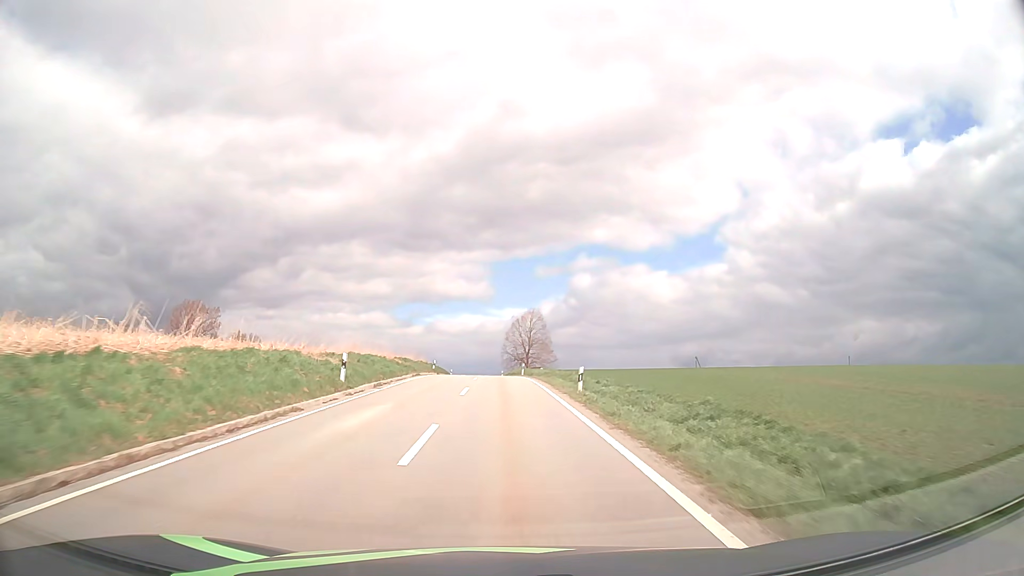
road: tertiary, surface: asphalt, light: Day
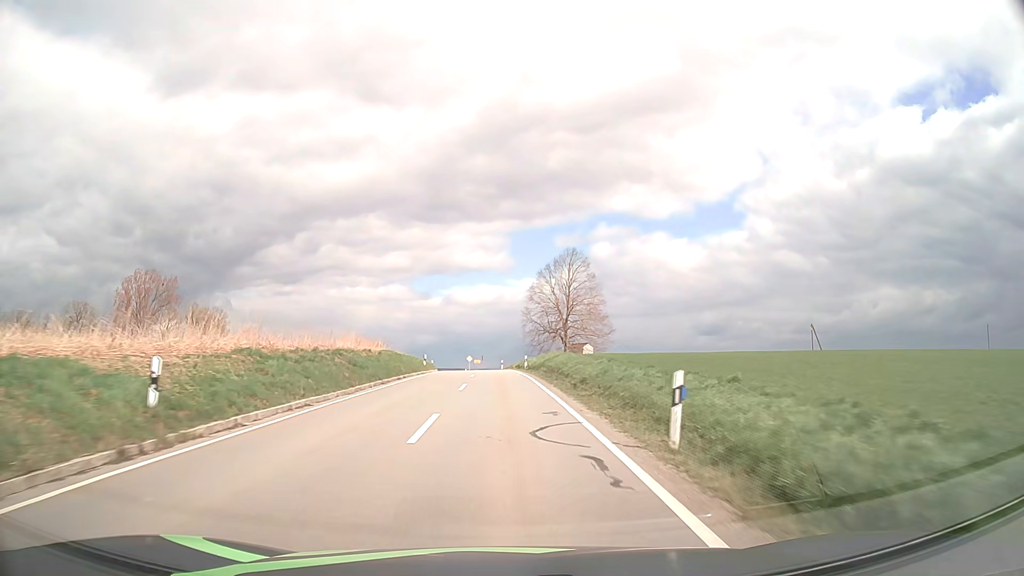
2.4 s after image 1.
(-0.6, +46.4) m; -2°
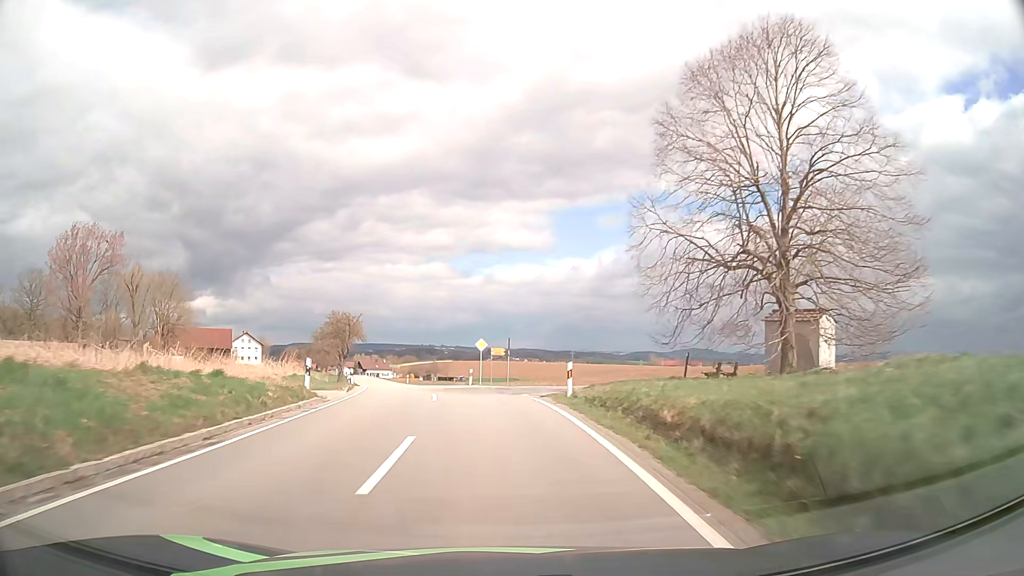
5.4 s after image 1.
(-1.1, +50.7) m; -3°
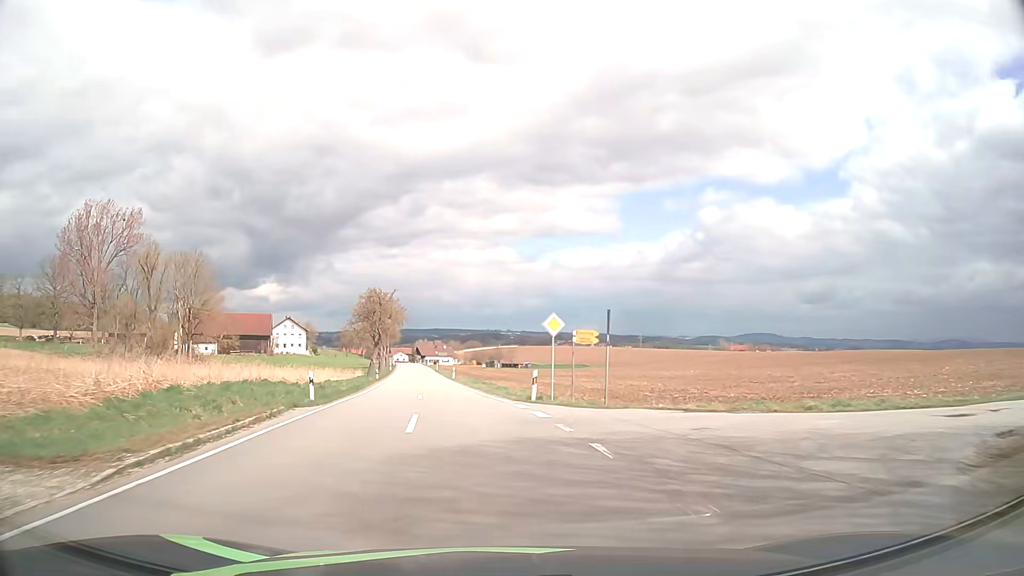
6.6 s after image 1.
(-0.7, +18.7) m; -5°
(0, +10) (-1, +20) (-2, +30) (-4, +40) (-5, +50) (-7, +60) (-8, +69) (-10, +79) (-11, +89) (-13, +99) m
